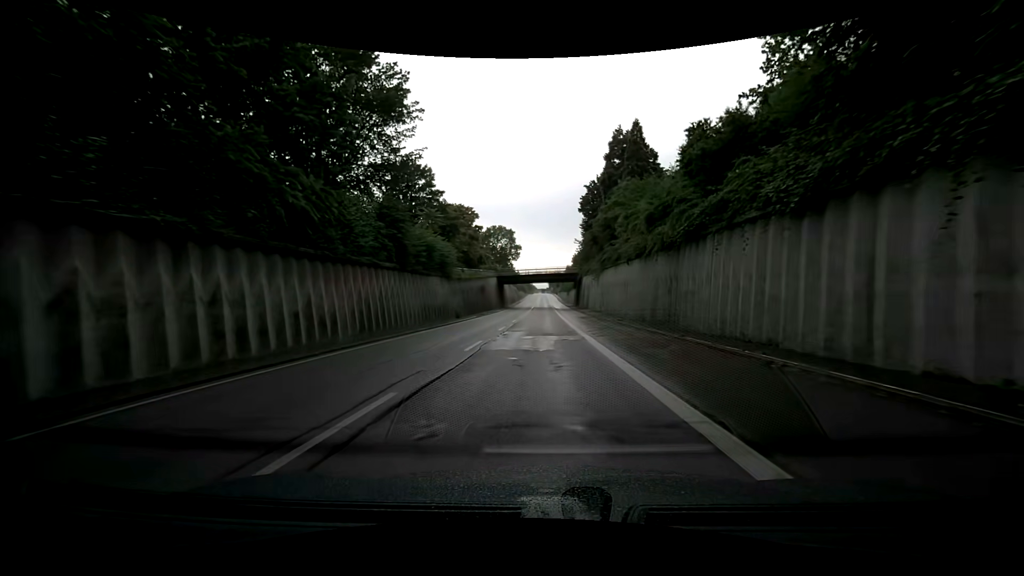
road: trunk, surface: asphalt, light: Day
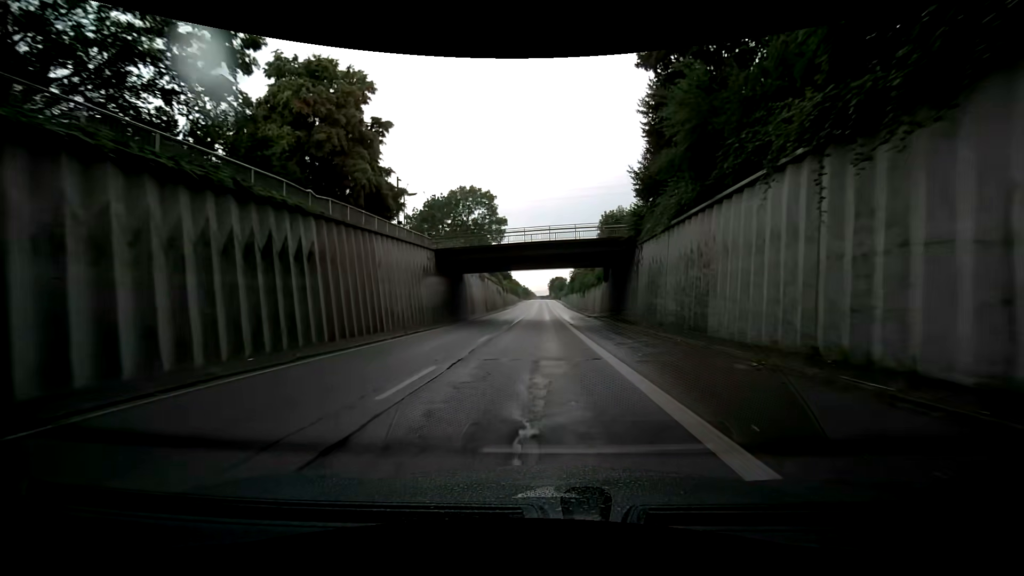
(-1.1, +53.5) m; -1°
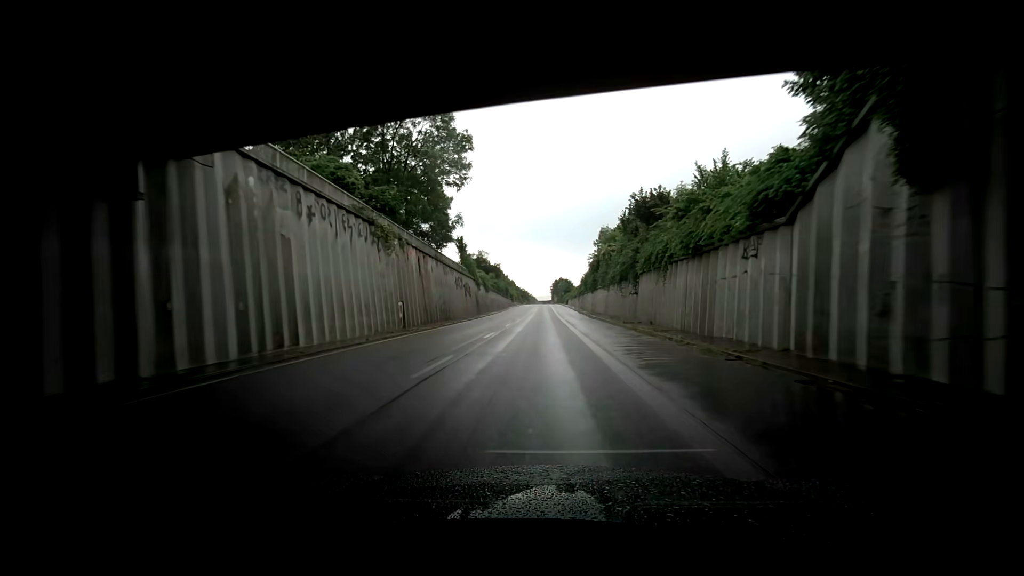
(+0.5, +43.9) m; +1°
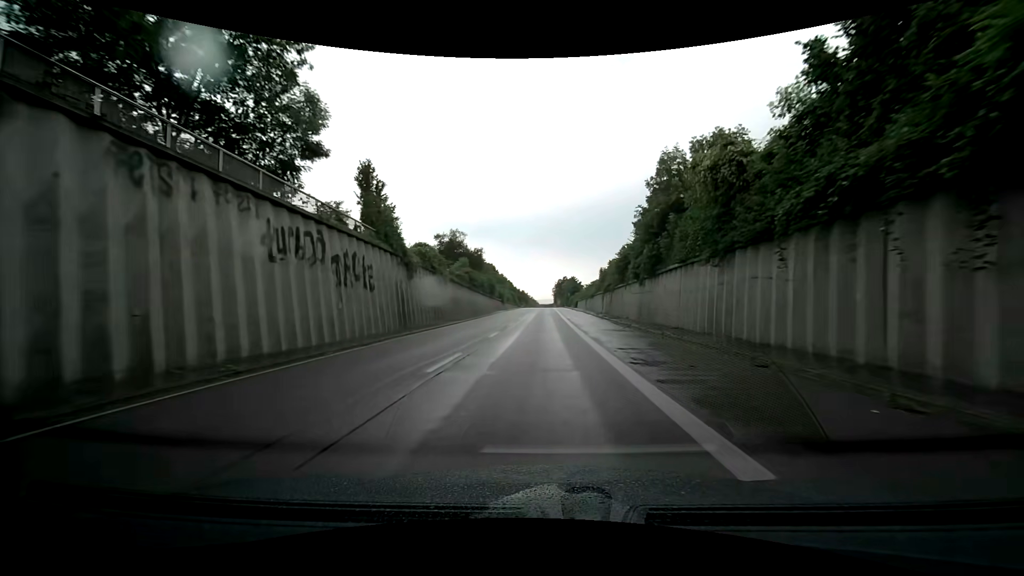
(+0.5, +33.6) m; -1°
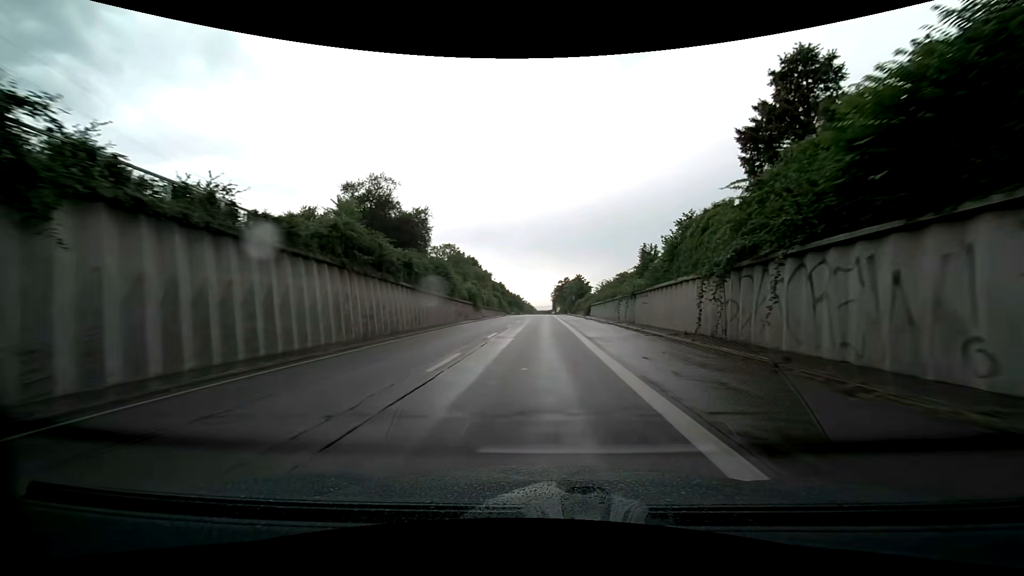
(-0.5, +34.2) m; -1°
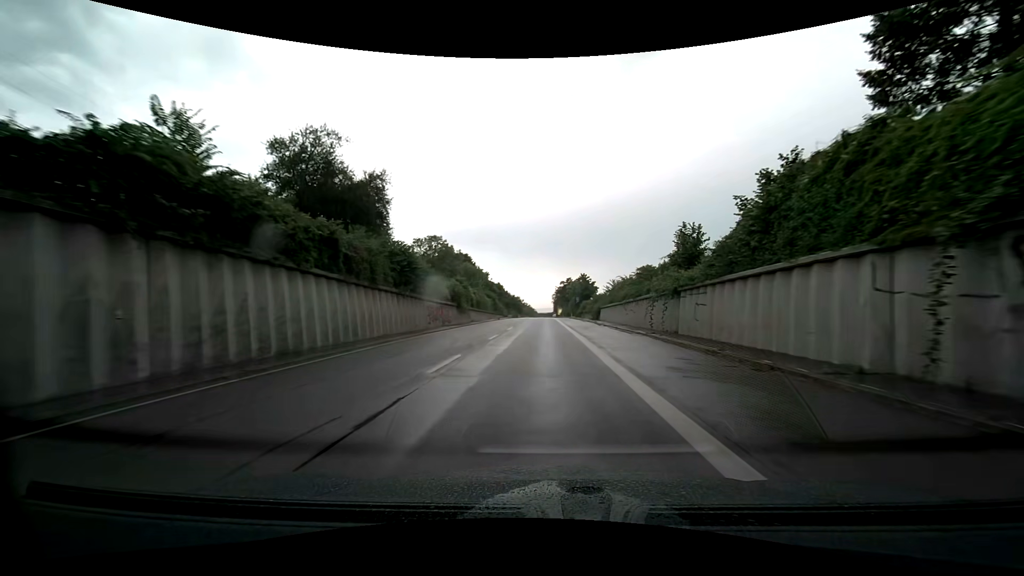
(0.0, +11.5) m; 0°
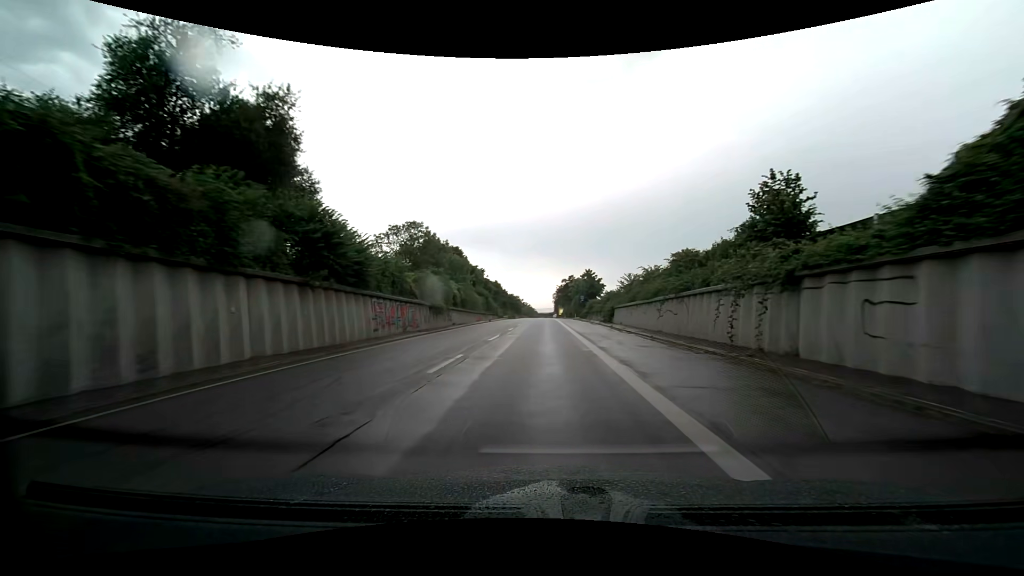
(0.0, +11.5) m; 0°
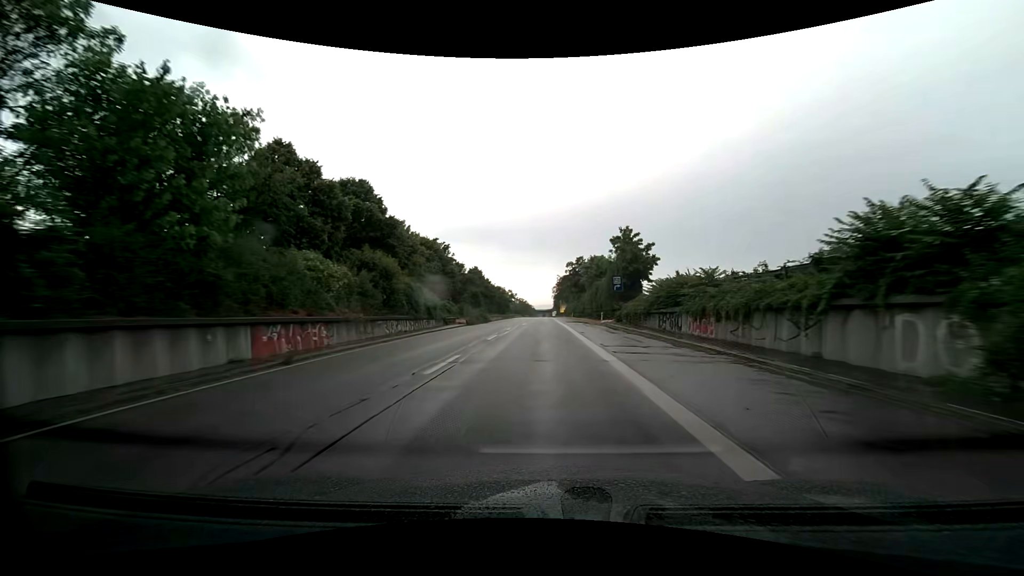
(+0.4, +46.3) m; 0°
(0, +10) (0, +20) (0, +30) (0, +40) (0, +50) (0, +60) (0, +70) (0, +80) (0, +90) (0, +100) m
